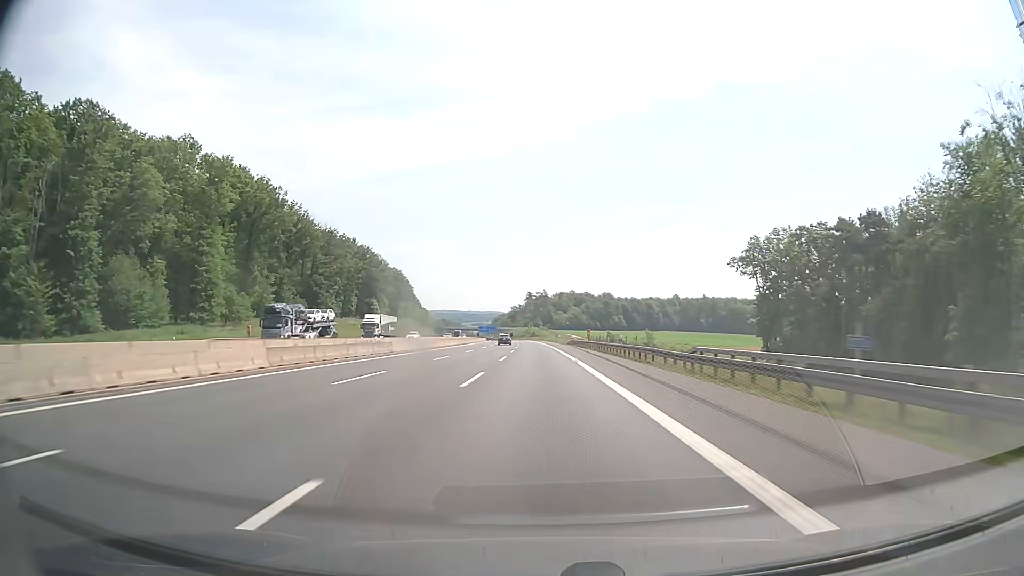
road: motorway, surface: asphalt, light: Day
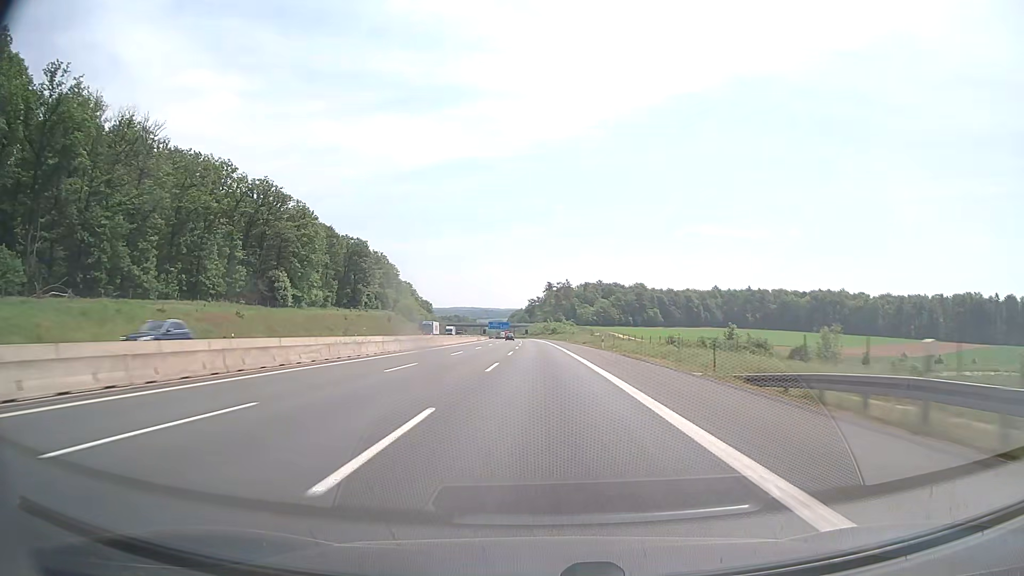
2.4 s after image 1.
(-1.2, +82.7) m; -2°
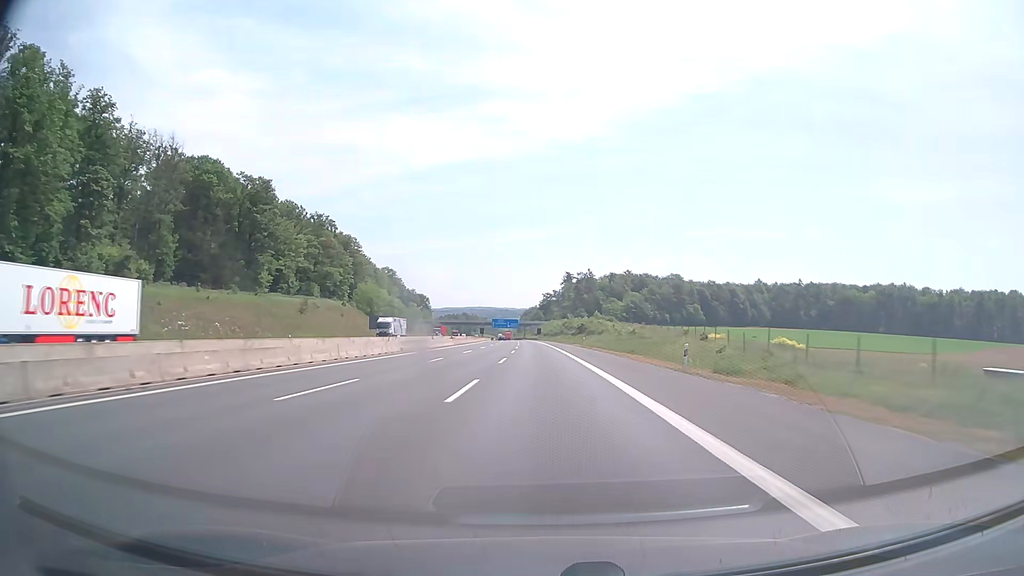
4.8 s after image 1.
(-1.0, +82.6) m; -1°
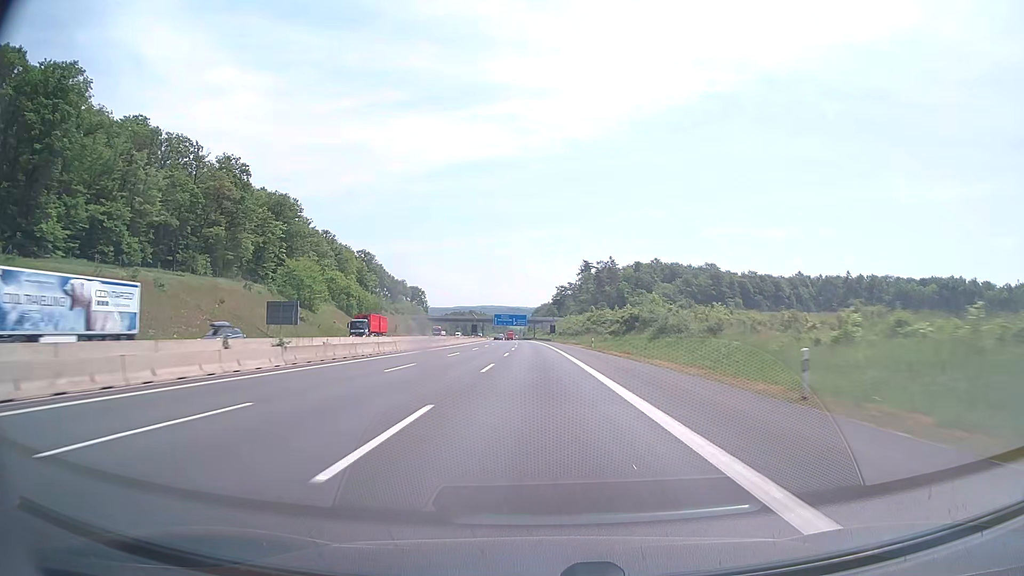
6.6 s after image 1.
(-0.5, +62.0) m; -1°
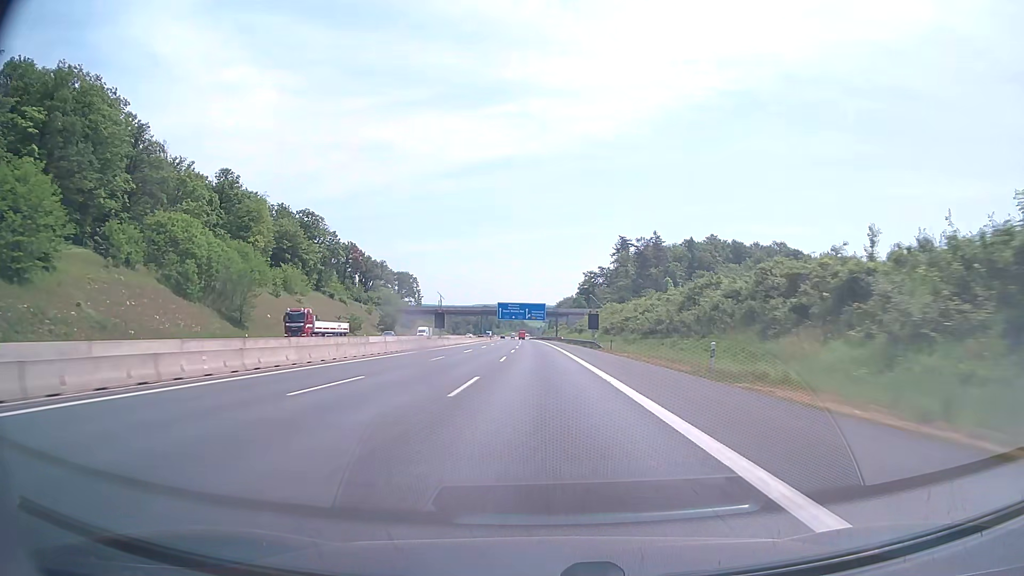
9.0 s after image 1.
(-1.4, +82.7) m; -2°
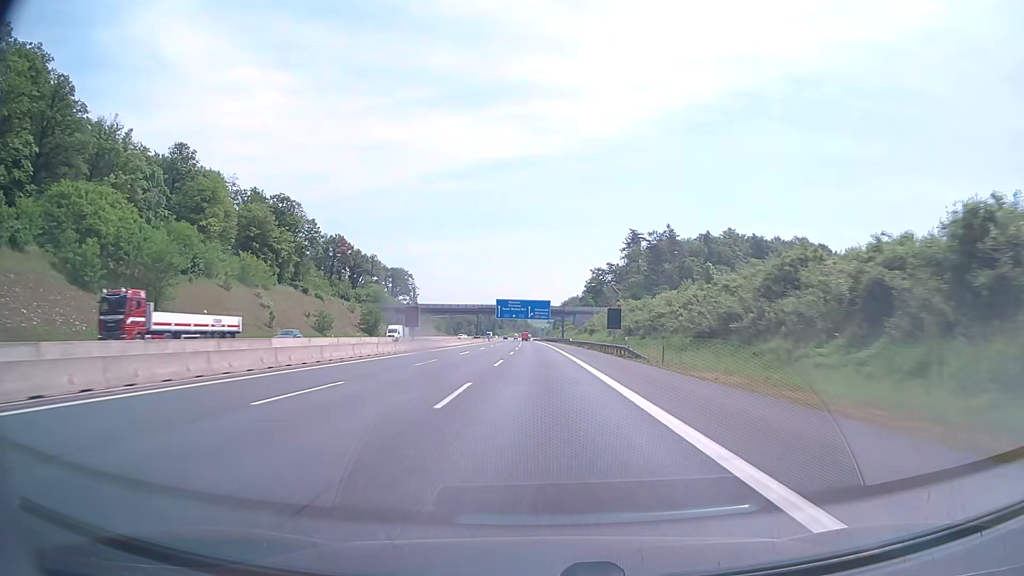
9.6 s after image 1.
(-0.1, +20.7) m; 0°
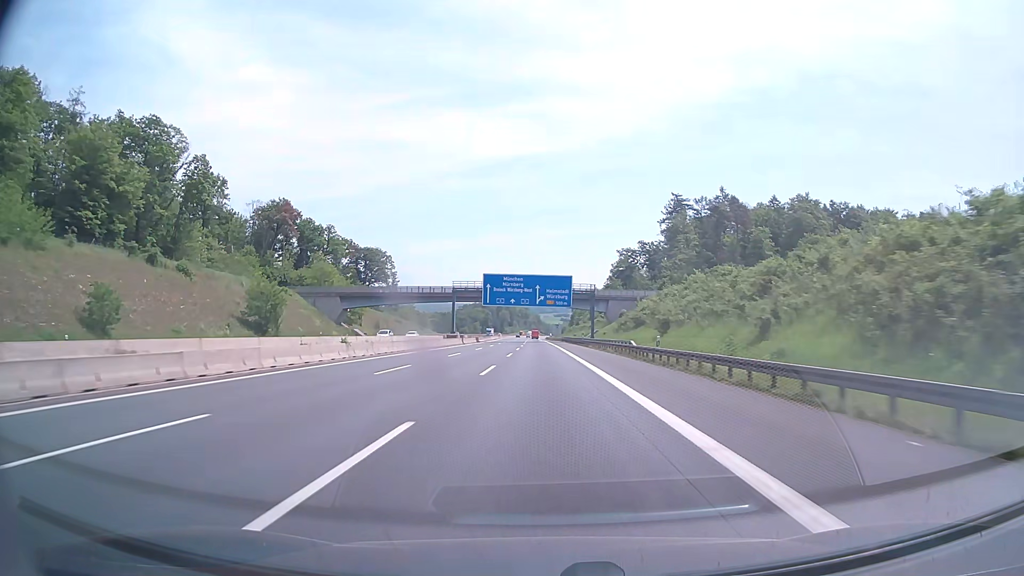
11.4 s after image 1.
(-0.5, +62.0) m; -1°
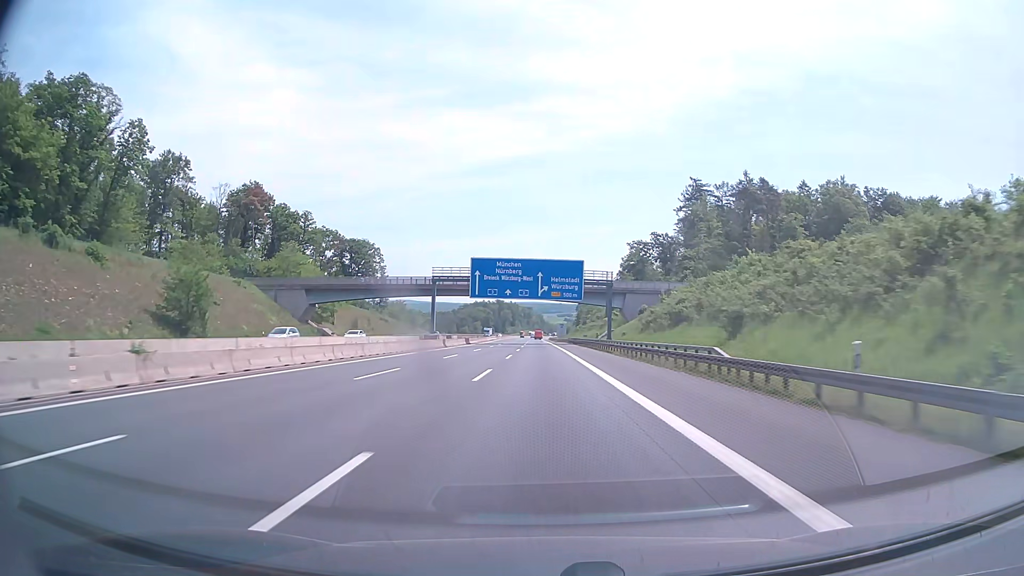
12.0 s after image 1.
(-0.1, +20.6) m; 0°
(0, +10) (0, +20) (0, +30) (0, +40) (0, +50) (0, +60) (0, +70) (-1, +80) (-1, +90) (-1, +100) m
